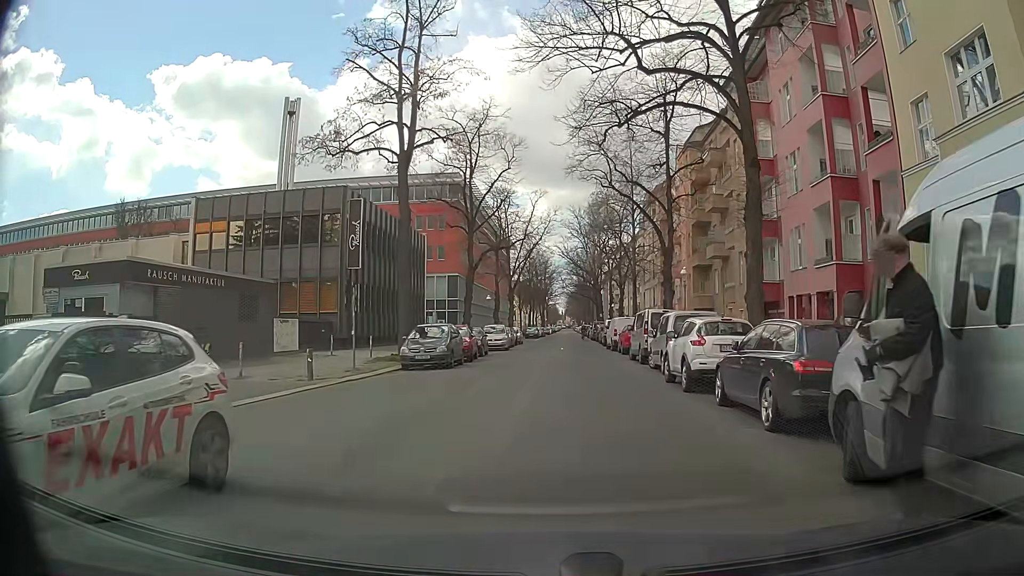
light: Day
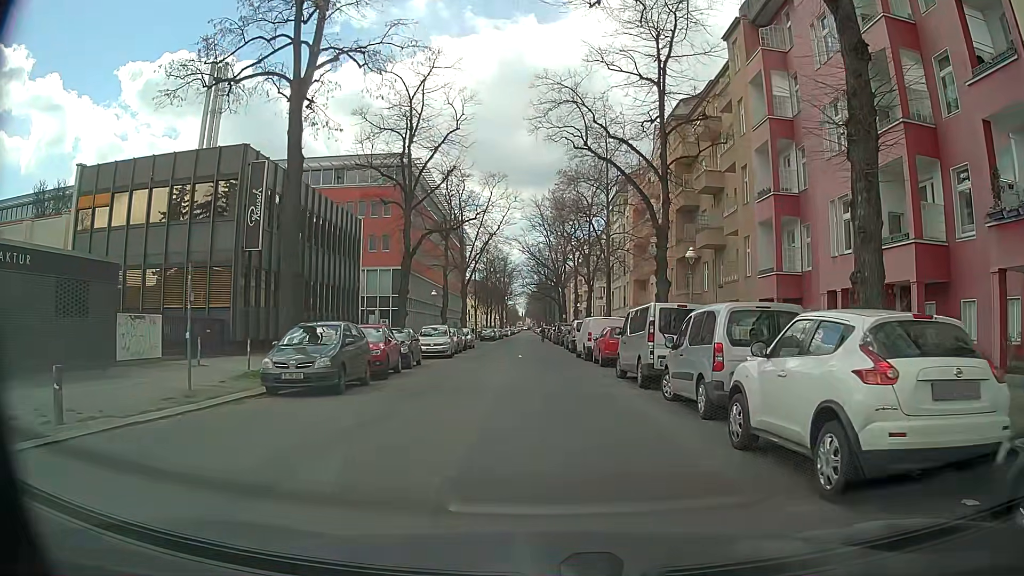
(+0.1, +8.9) m; +3°
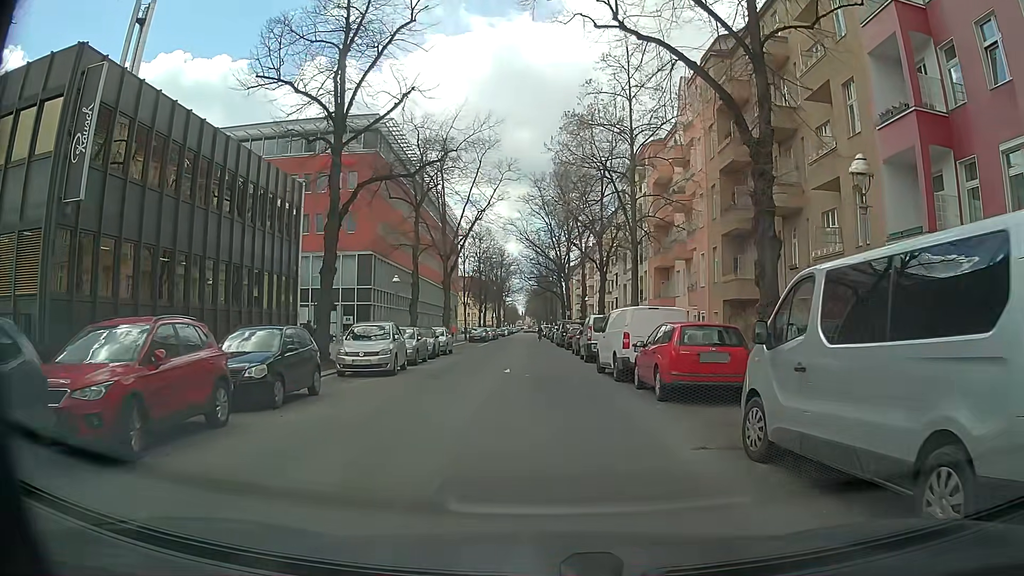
(0.0, +12.5) m; 0°
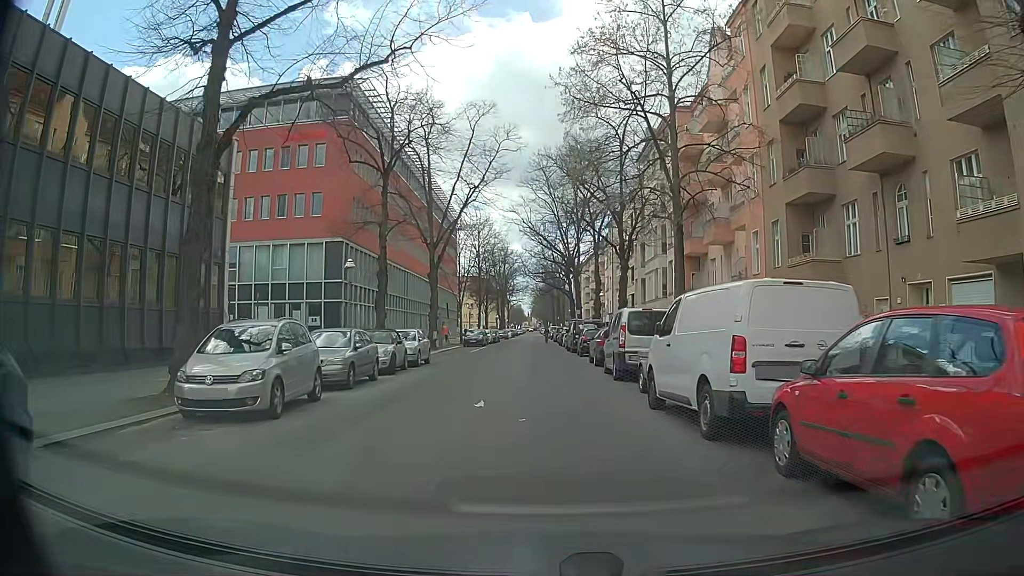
(0.0, +9.4) m; 0°
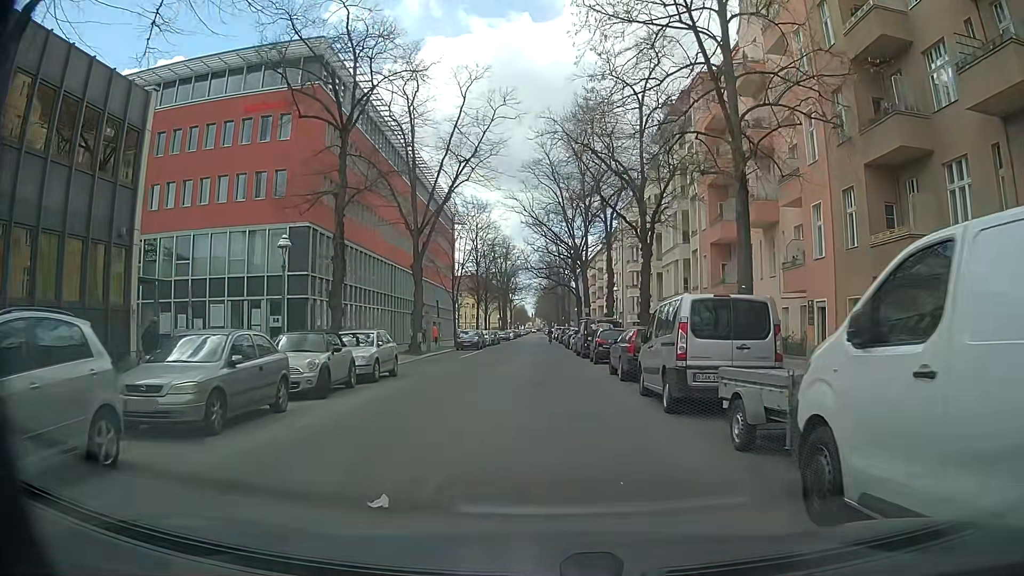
(0.0, +7.2) m; -1°
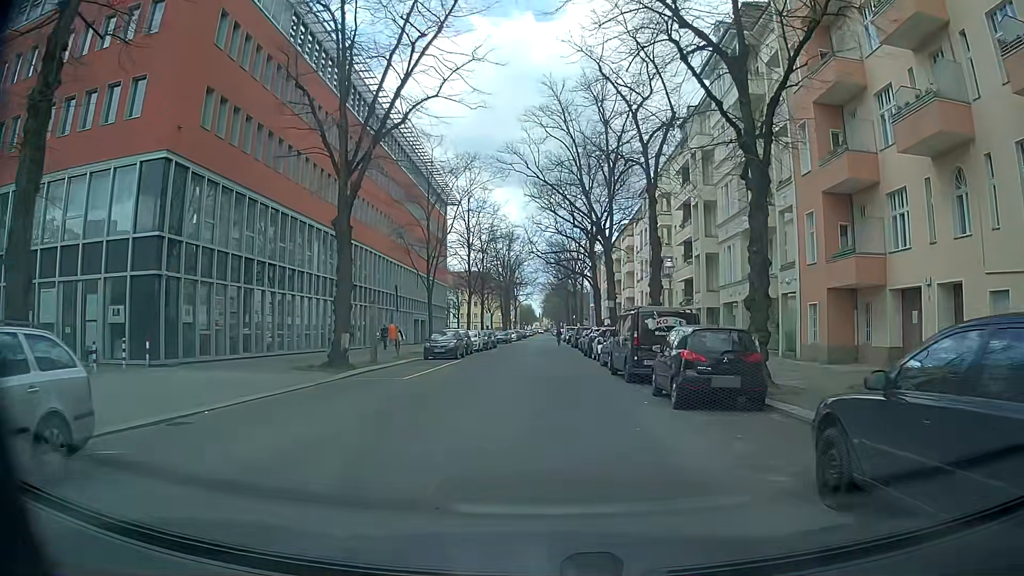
(+0.2, +15.9) m; 0°
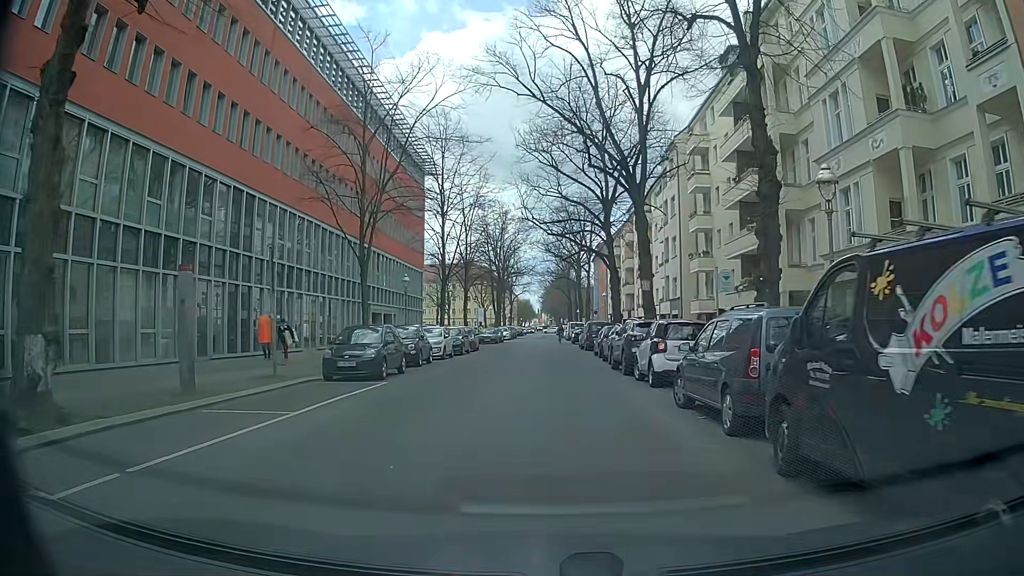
(0.0, +15.4) m; -1°
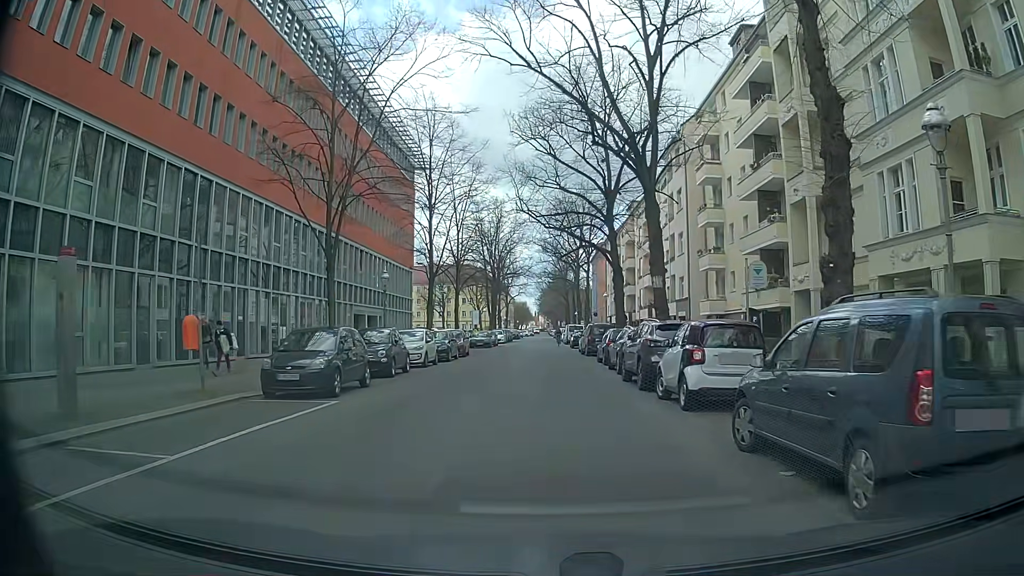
(+0.1, +3.9) m; +1°
